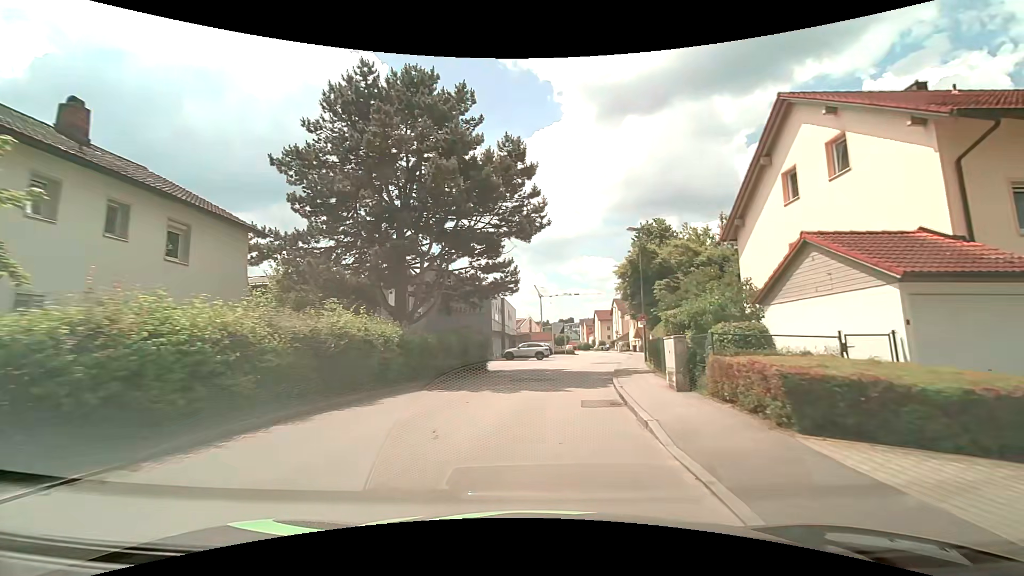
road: unclassified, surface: asphalt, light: Day
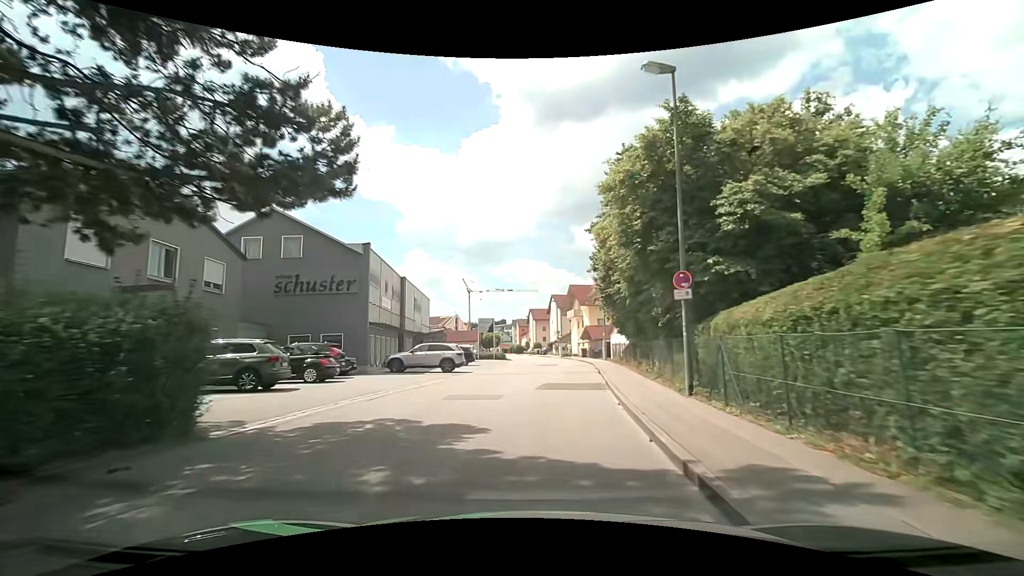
(+1.4, +18.9) m; +8°
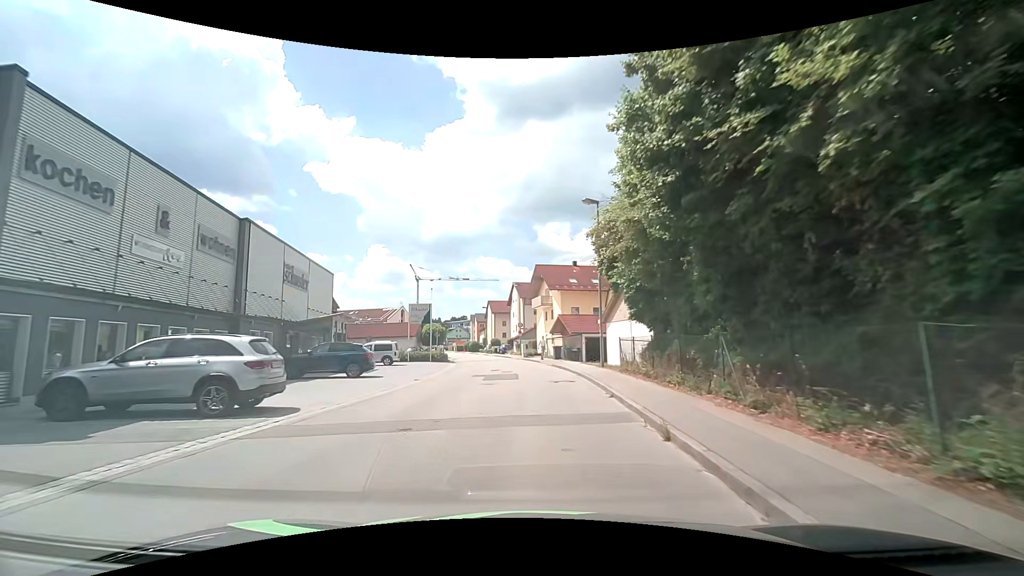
(+0.7, +17.6) m; +5°
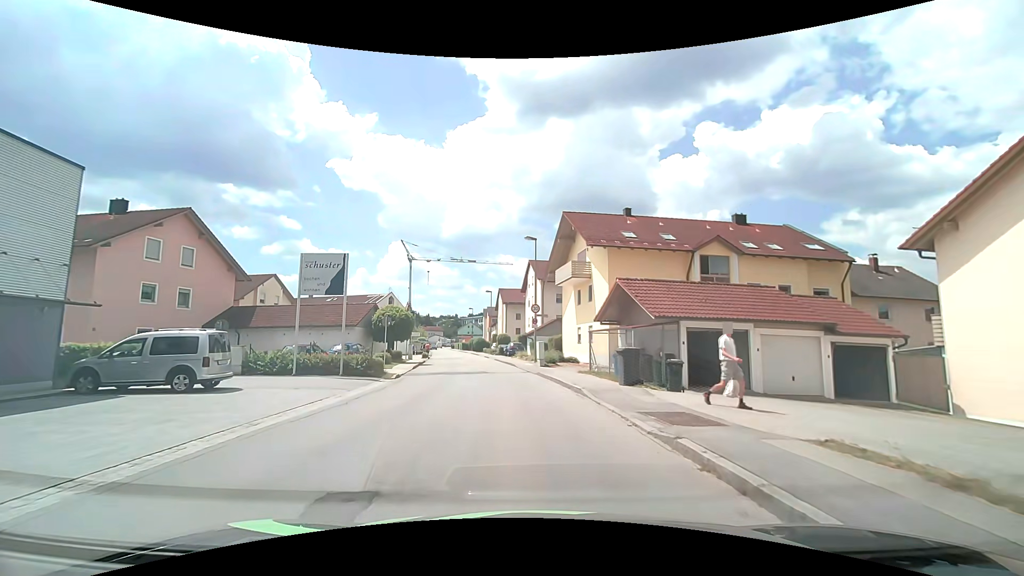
(-0.3, +23.8) m; -2°
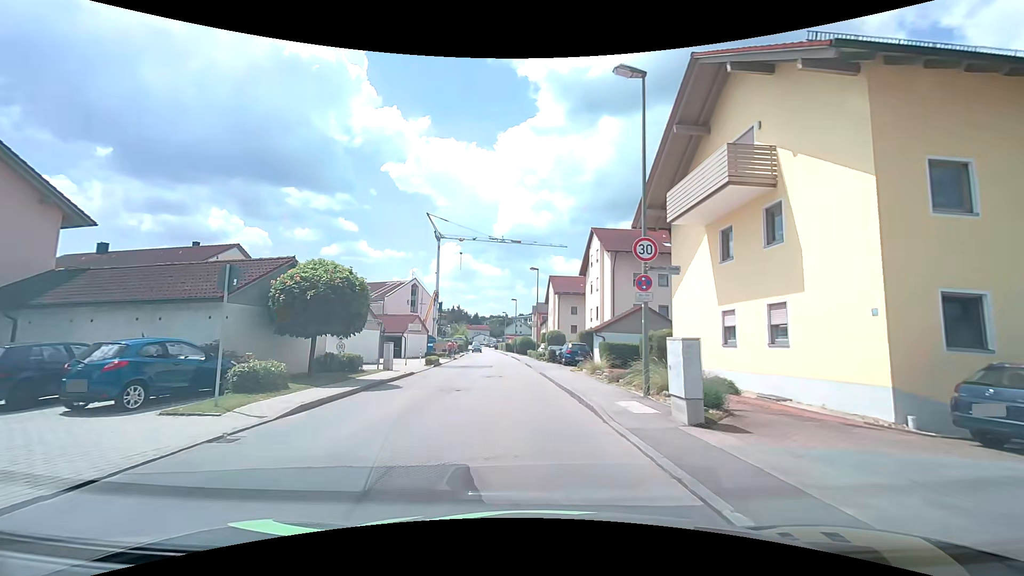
(-1.3, +19.9) m; -7°
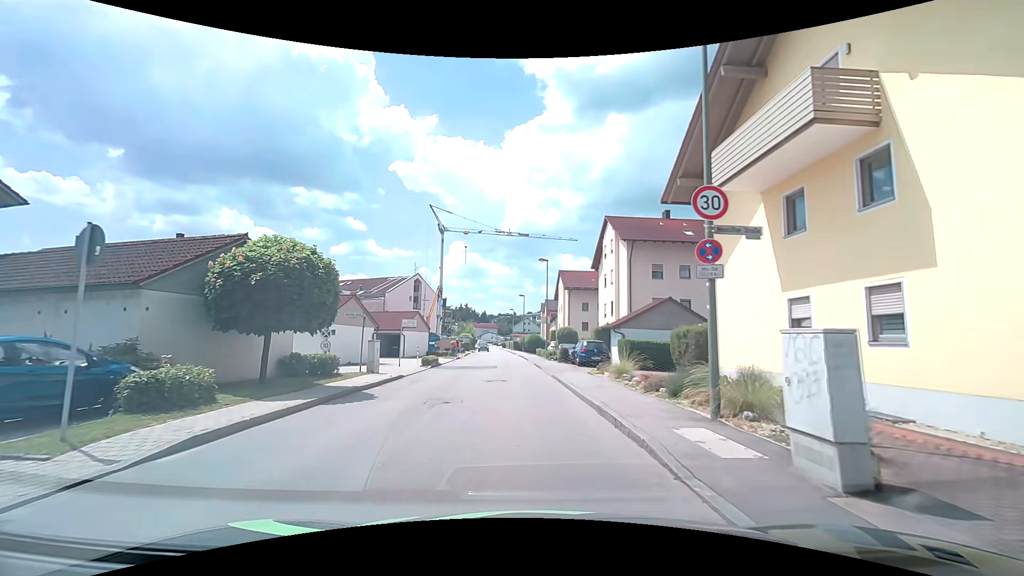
(0.0, +3.7) m; -1°
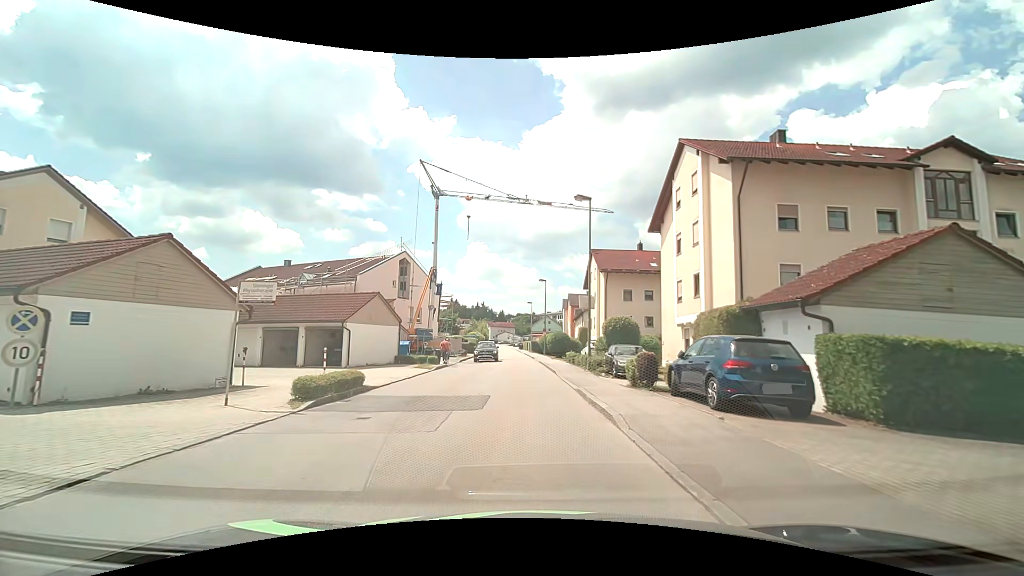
(-0.6, +17.6) m; -4°
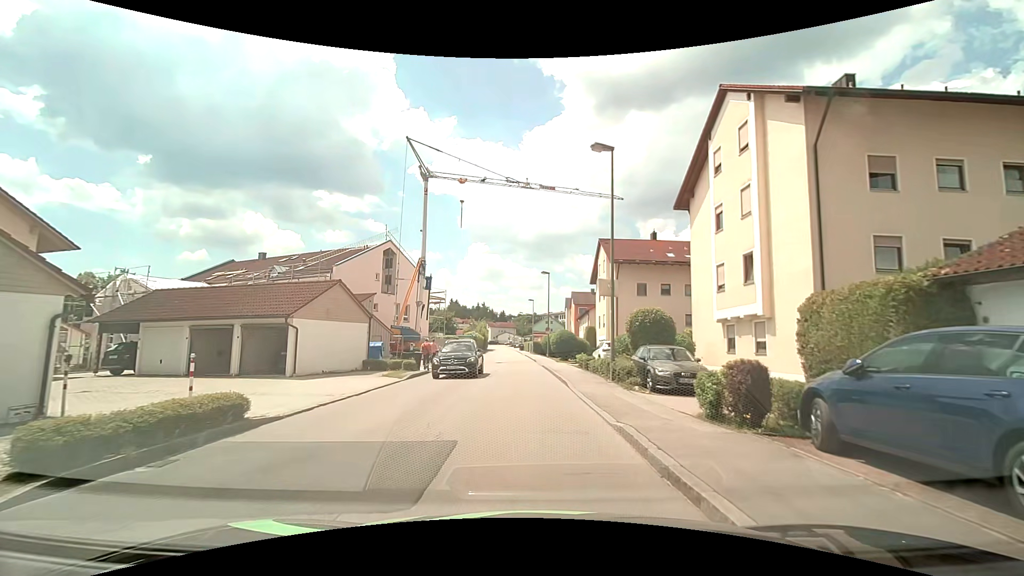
(+0.1, +6.1) m; +1°
(0, +10) (0, +20) (-1, +30) (-1, +40) (-2, +50) (-2, +60) (-3, +70) (-3, +80) (-4, +90) (-4, +100) m
